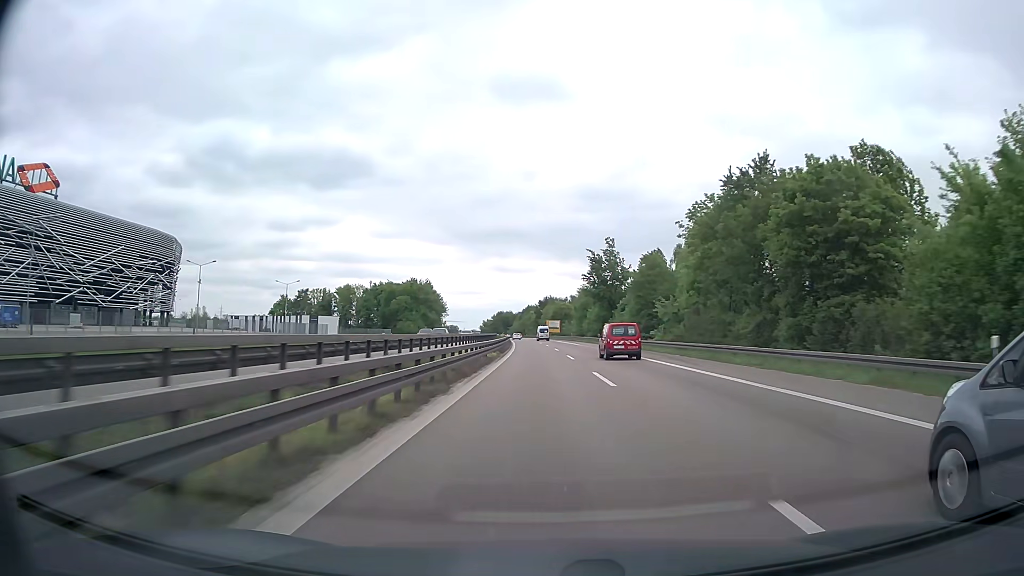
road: trunk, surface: asphalt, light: Day
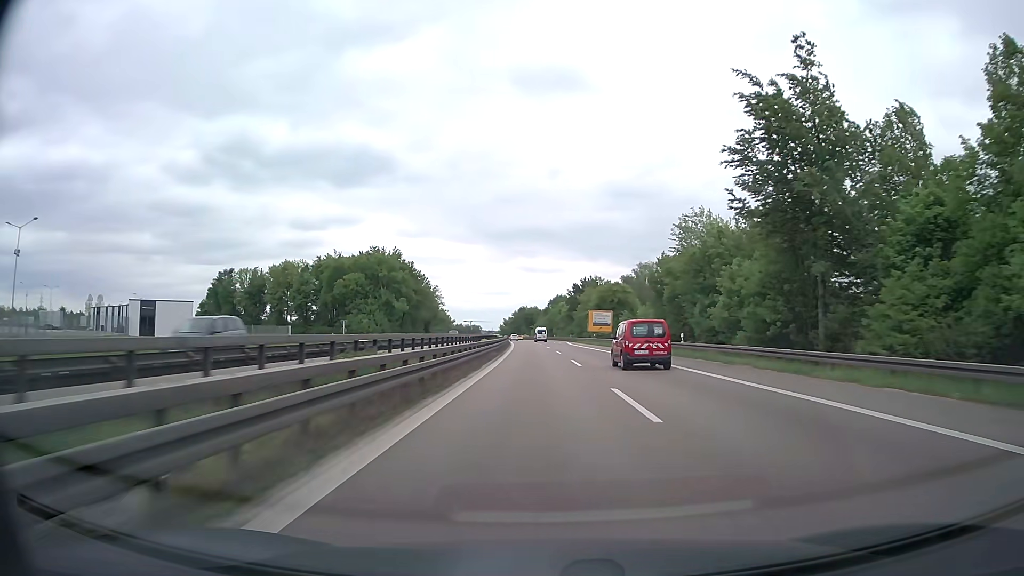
(-1.3, +78.9) m; -2°
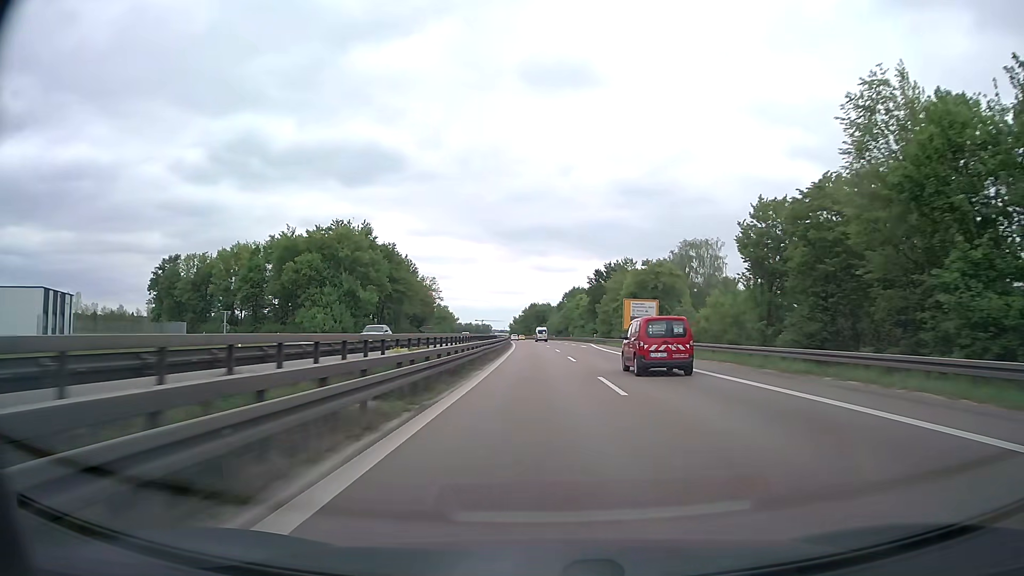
(-0.4, +31.6) m; -1°
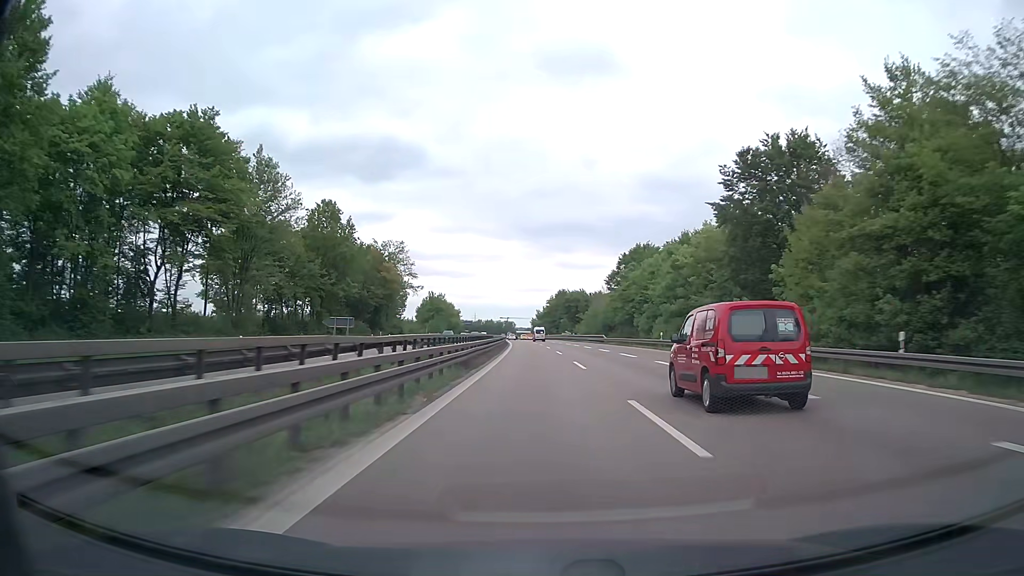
(-1.4, +79.2) m; -2°
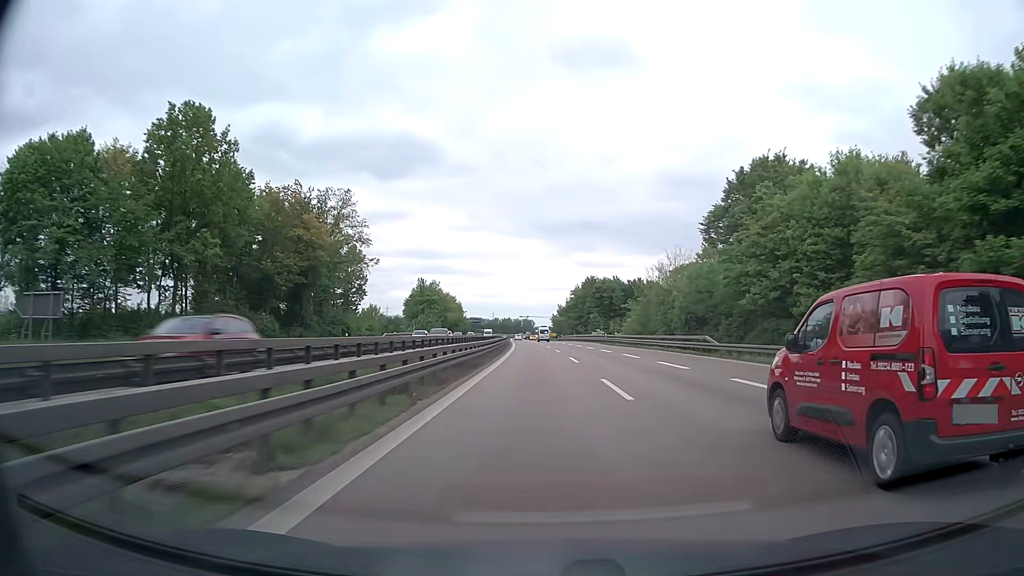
(-0.8, +47.6) m; -2°
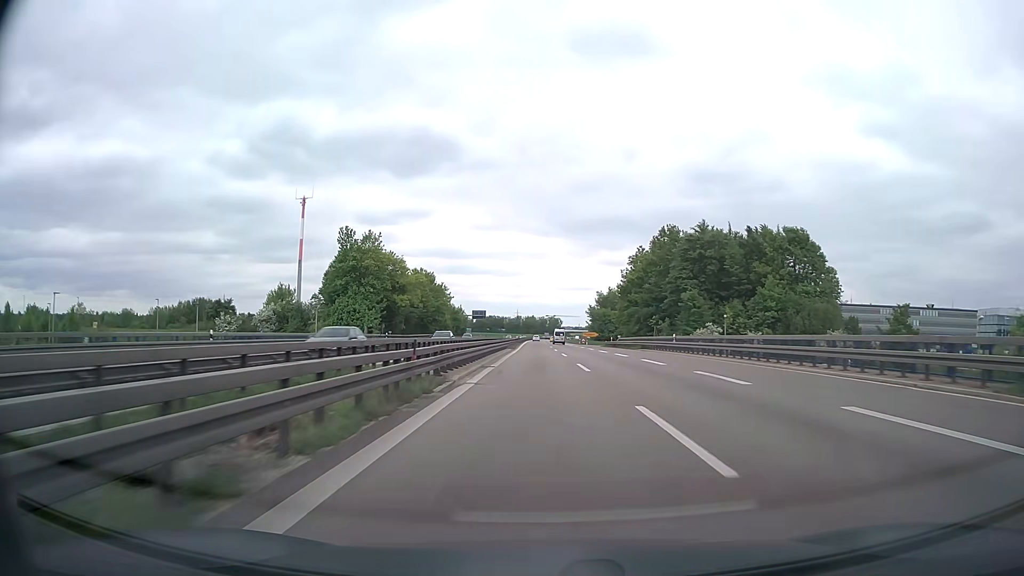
(-1.7, +79.3) m; -2°
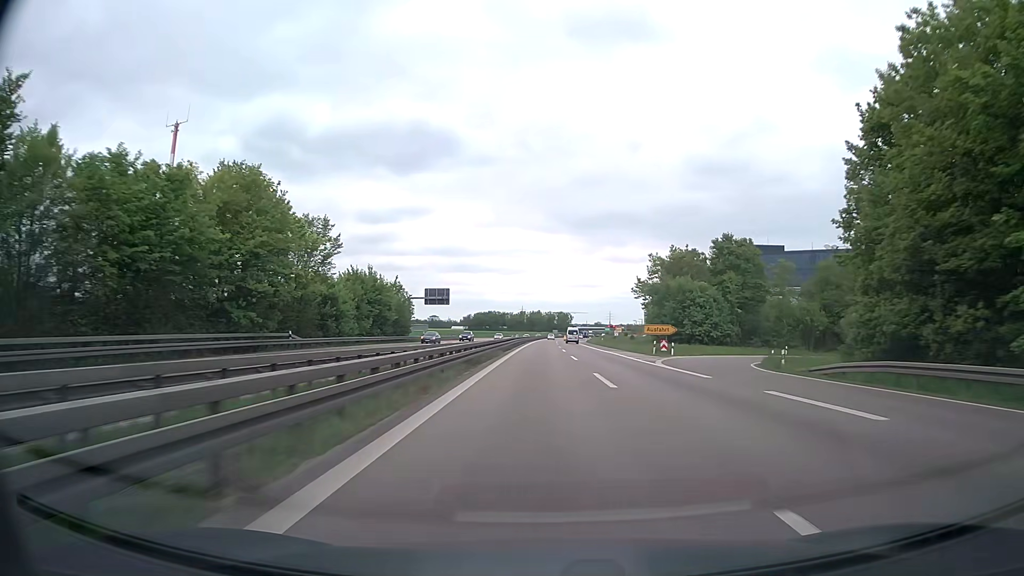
(-0.9, +79.2) m; -1°
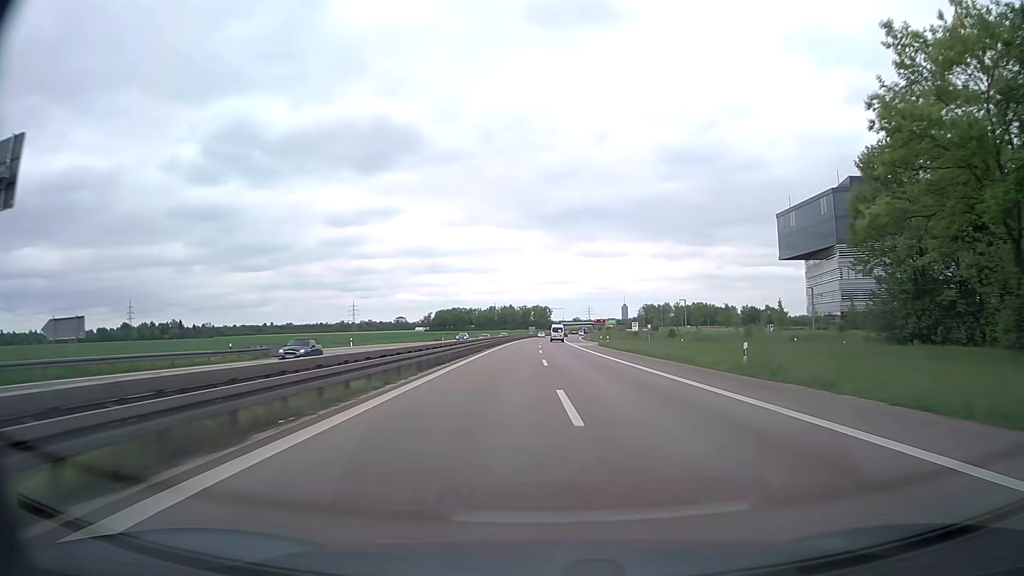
(+0.9, +79.2) m; +2°
(0, +10) (0, +20) (0, +30) (+1, +40) (+1, +50) (+1, +60) (+1, +70) (+1, +80) (+2, +90) (+2, +100) m
